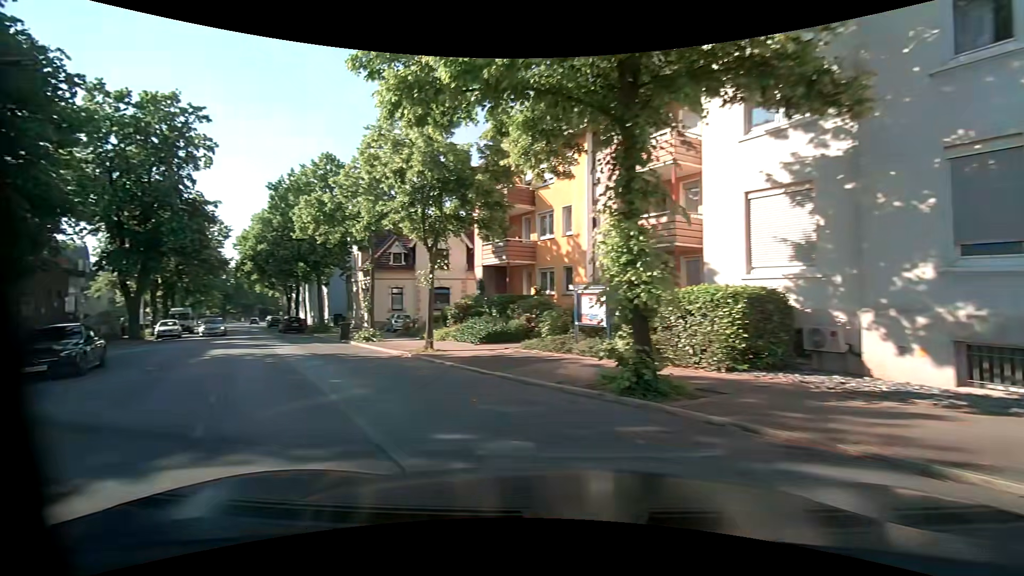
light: Day
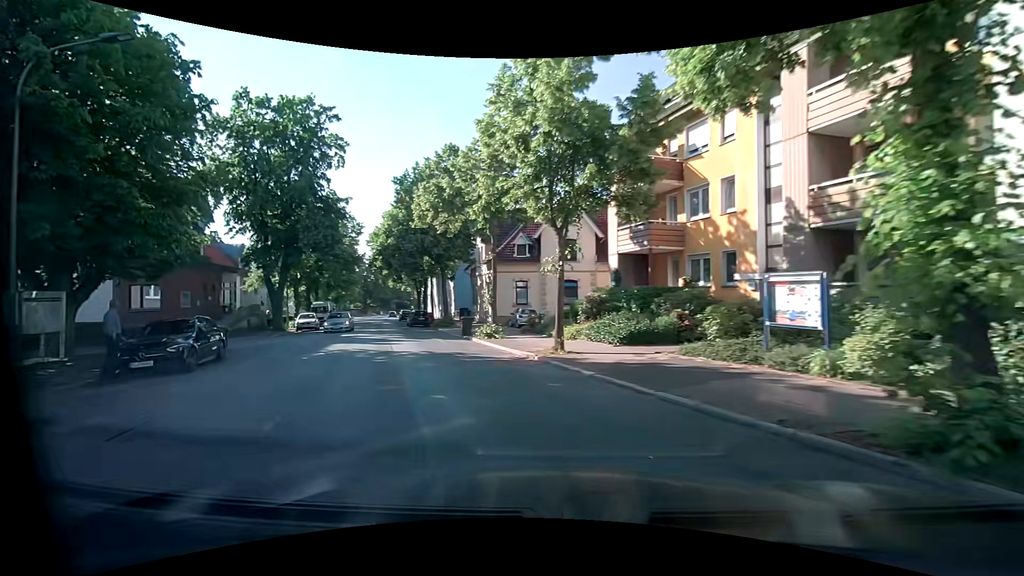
(-0.5, +3.3) m; -16°
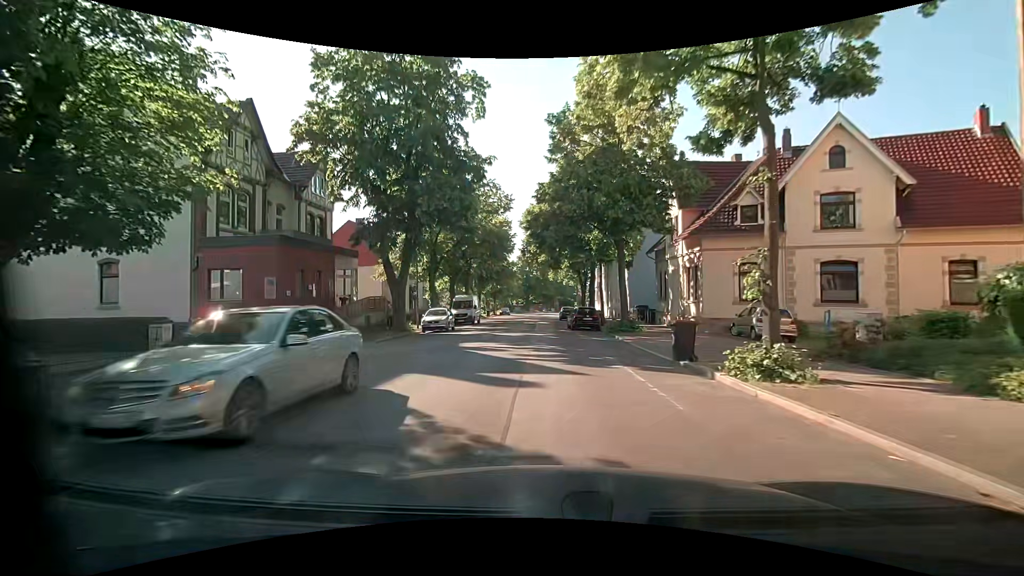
(-2.7, +13.0) m; -19°
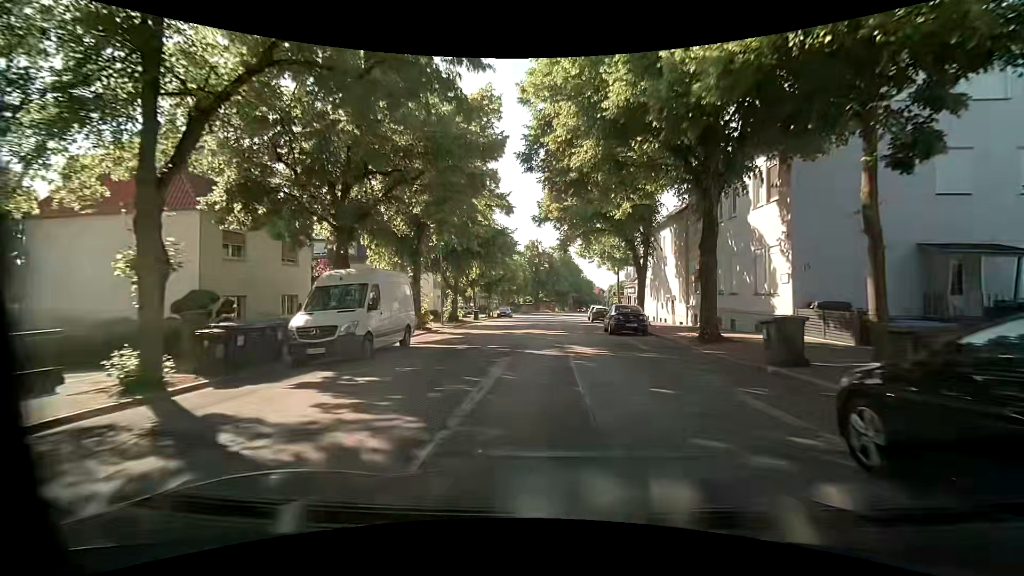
(-0.9, +29.4) m; 0°
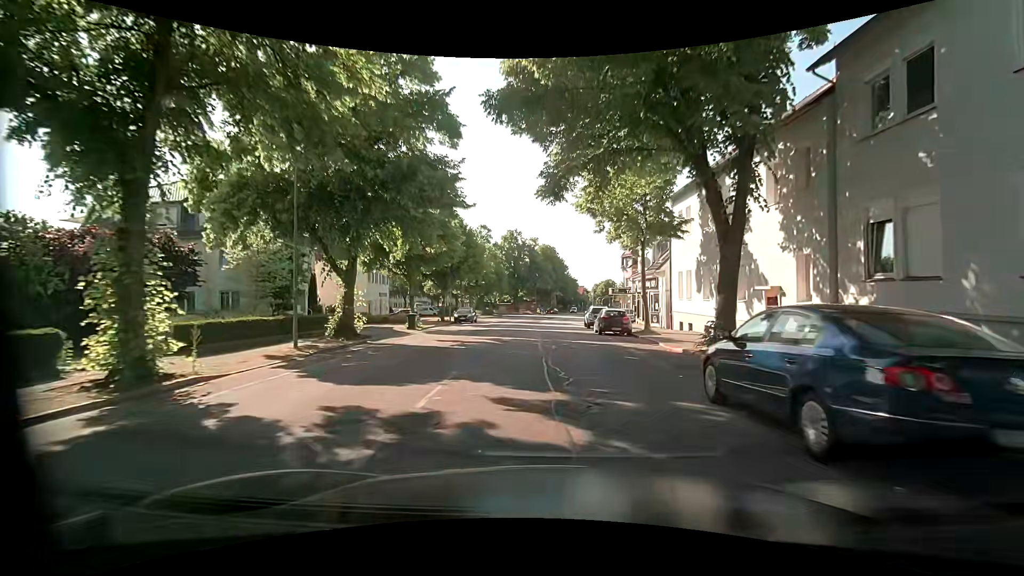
(+0.2, +19.4) m; +1°
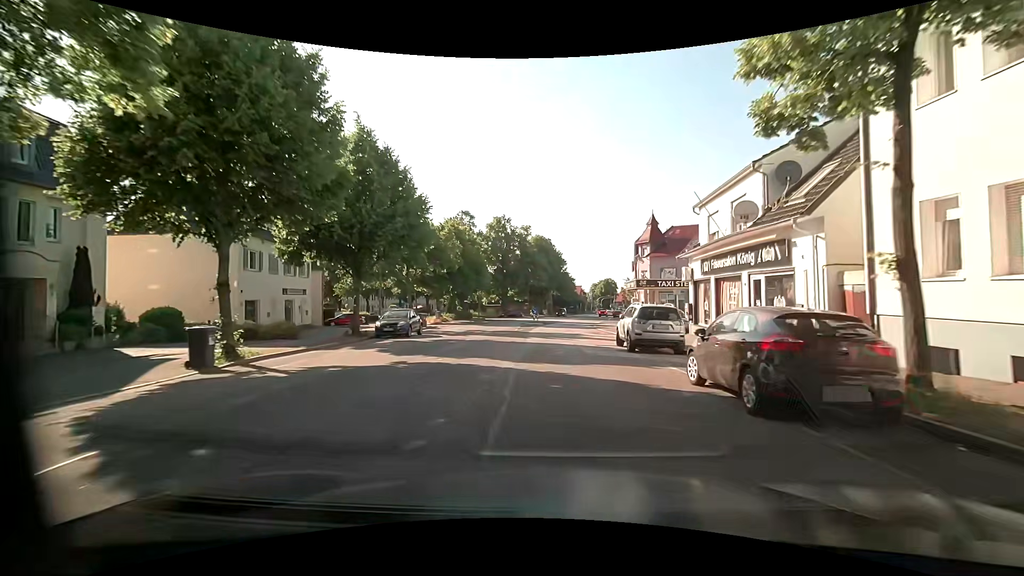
(+0.1, +20.3) m; +1°
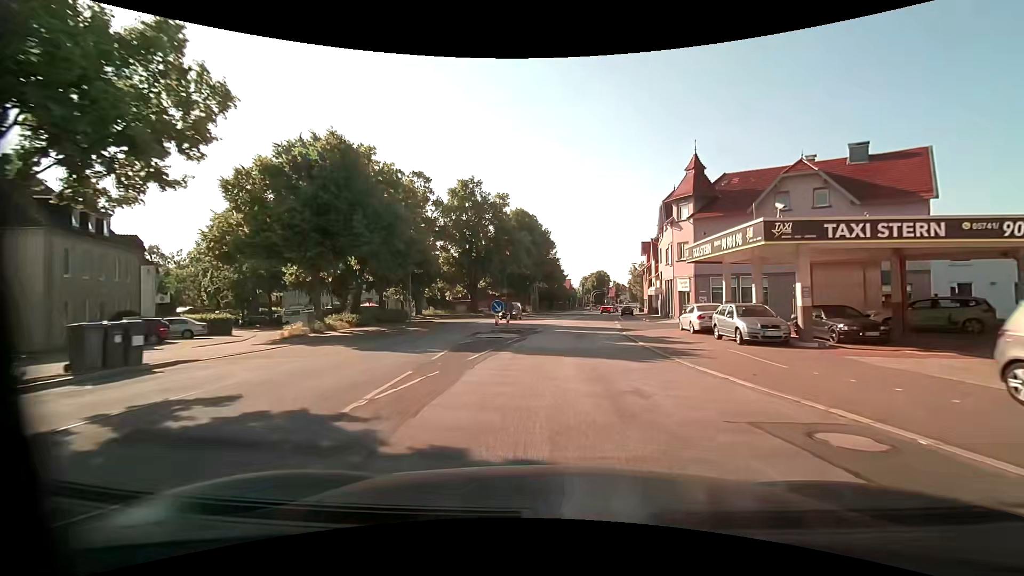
(+0.3, +27.5) m; +1°
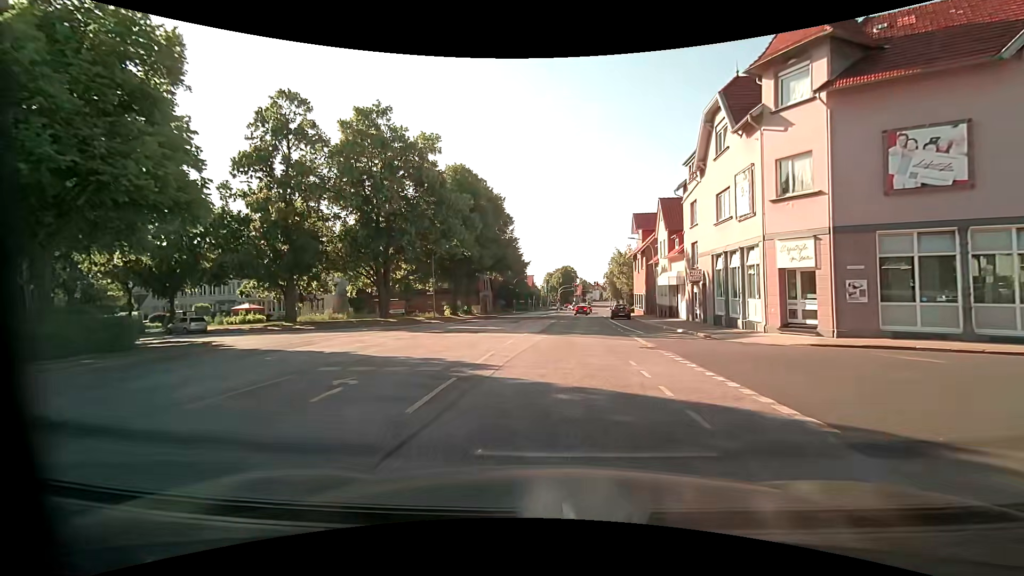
(+1.3, +27.3) m; +4°
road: unclassified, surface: asphalt
